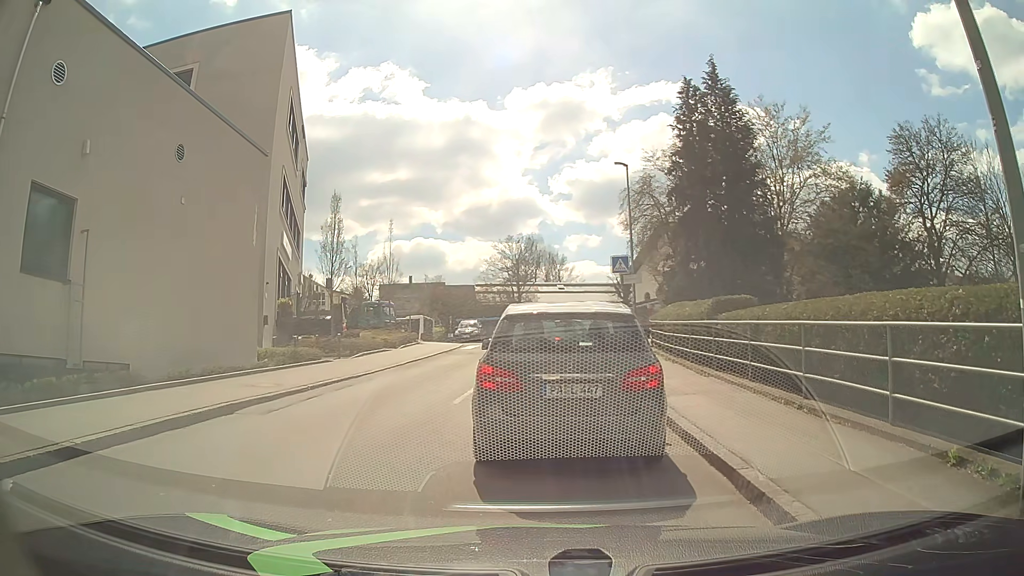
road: unclassified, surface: asphalt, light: Day
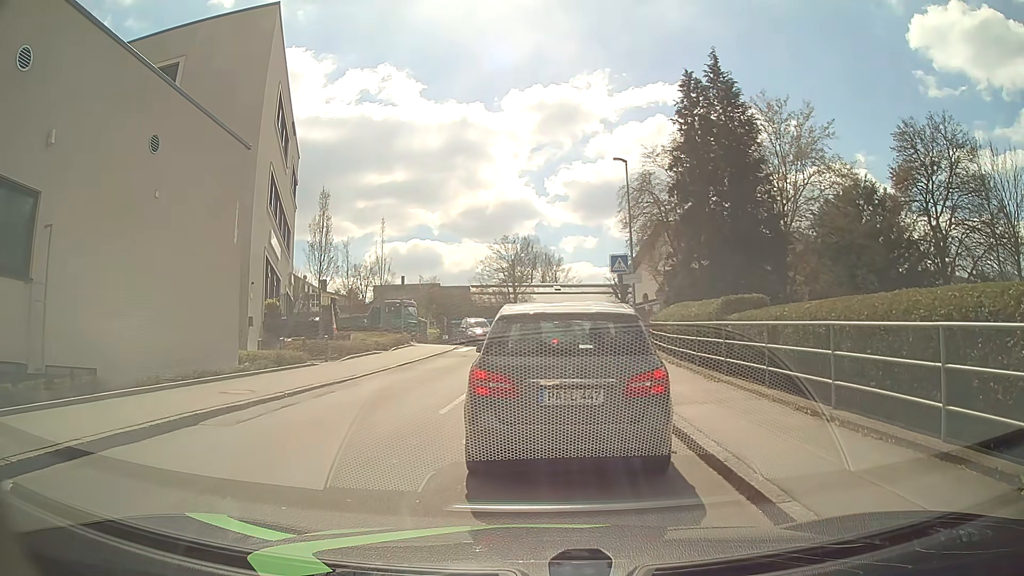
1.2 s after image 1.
(0.0, +1.0) m; 0°
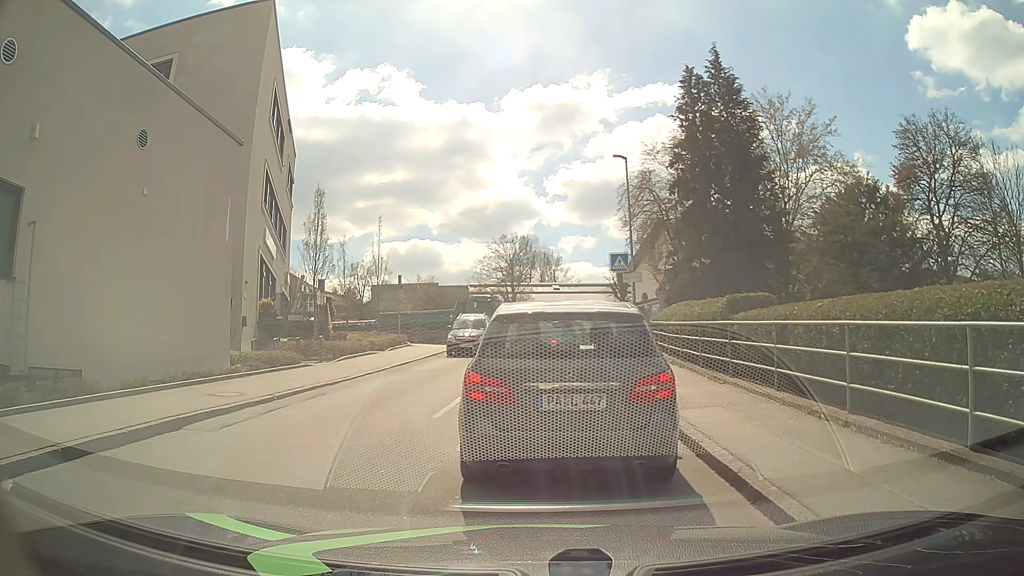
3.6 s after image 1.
(0.0, +0.5) m; 0°
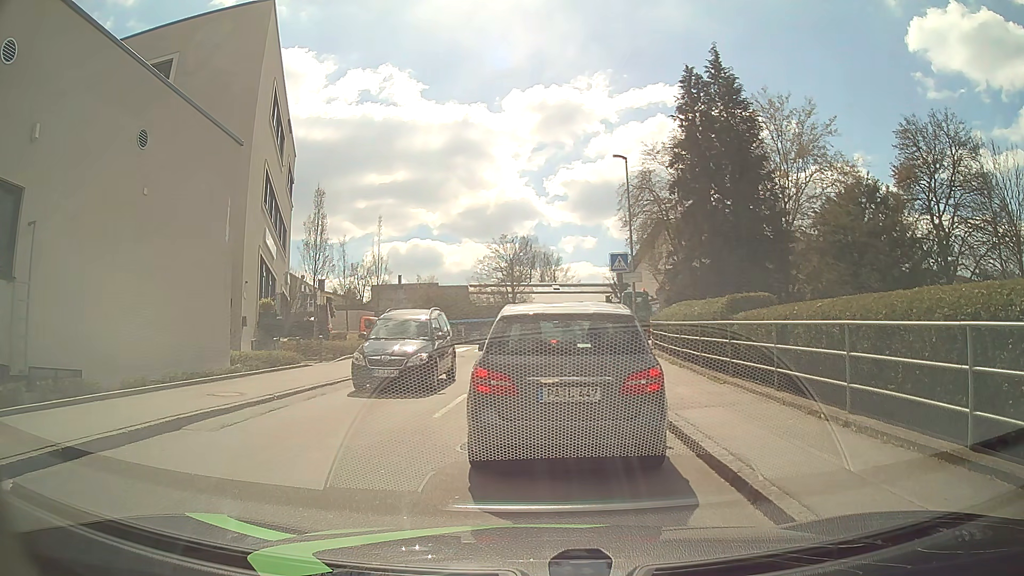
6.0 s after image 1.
(0.0, 0.0) m; 0°
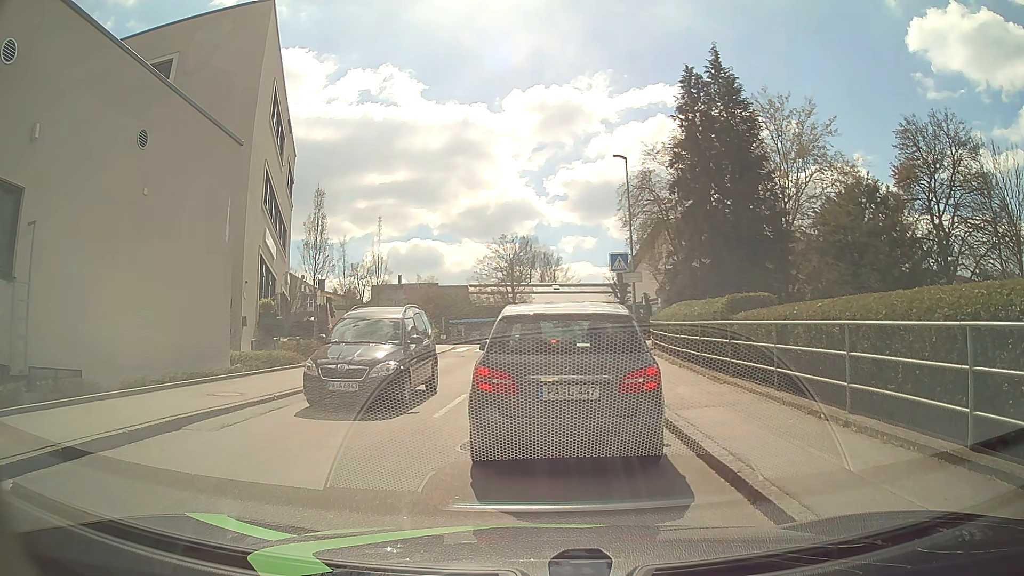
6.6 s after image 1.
(0.0, 0.0) m; 0°
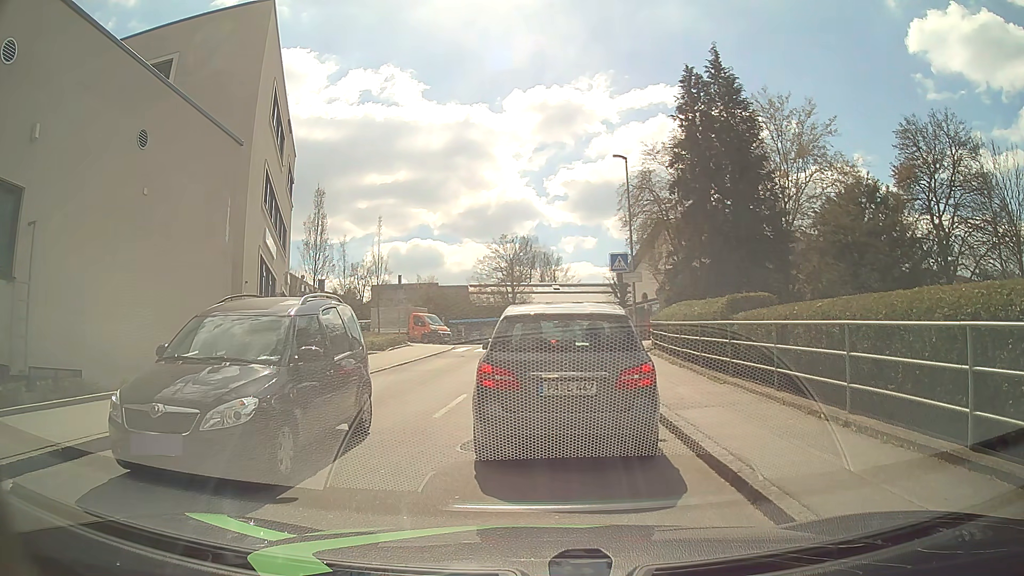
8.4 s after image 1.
(0.0, 0.0) m; 0°
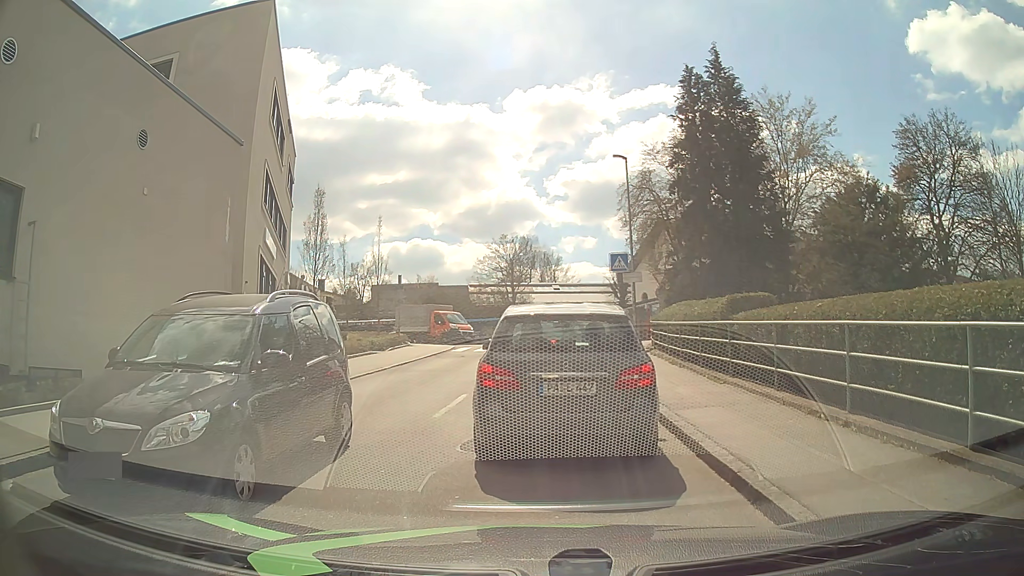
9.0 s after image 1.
(0.0, 0.0) m; 0°
